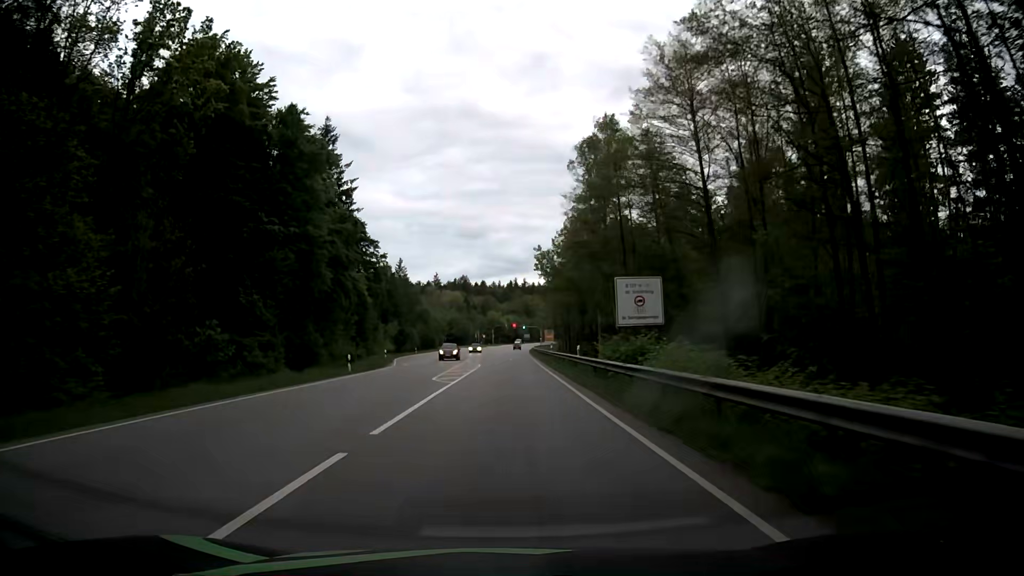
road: secondary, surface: asphalt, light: Day
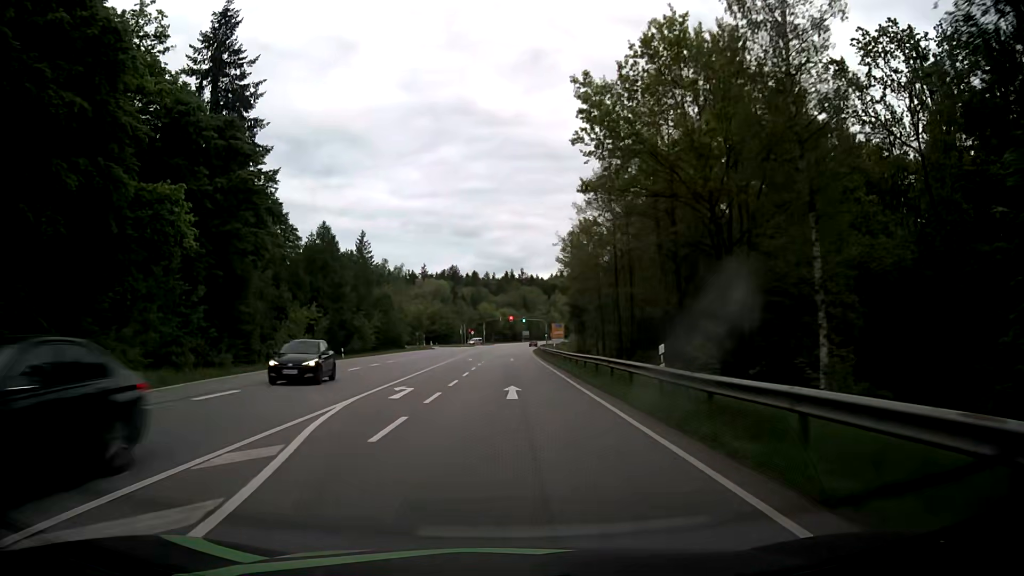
(0.0, +43.1) m; 0°
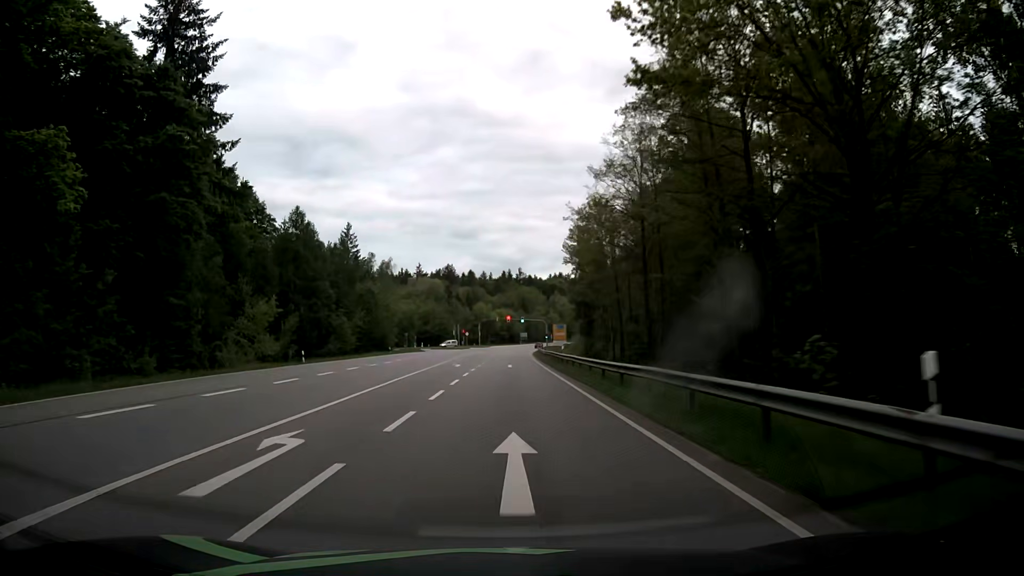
(0.0, +10.7) m; 0°
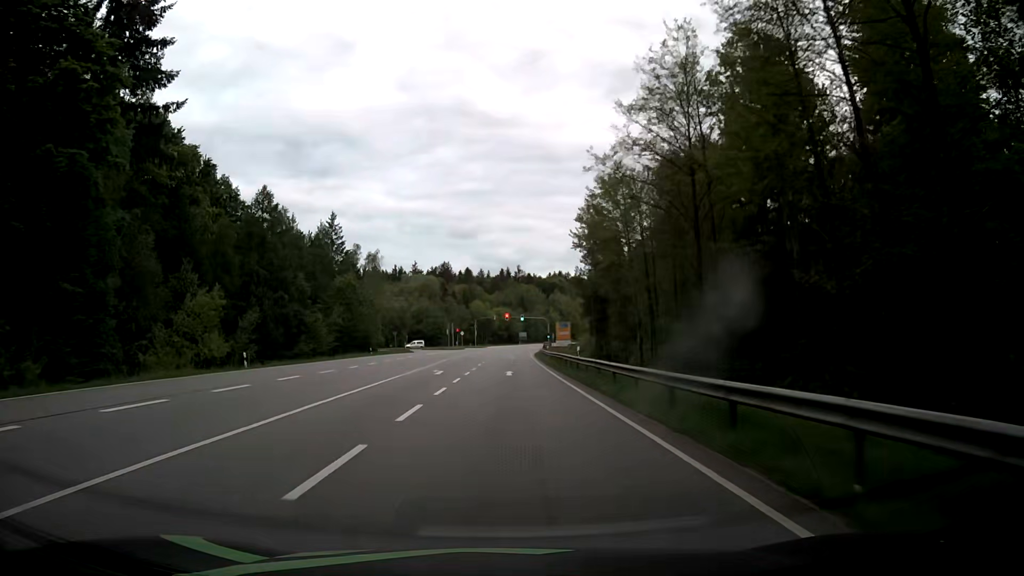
(0.0, +10.7) m; 0°
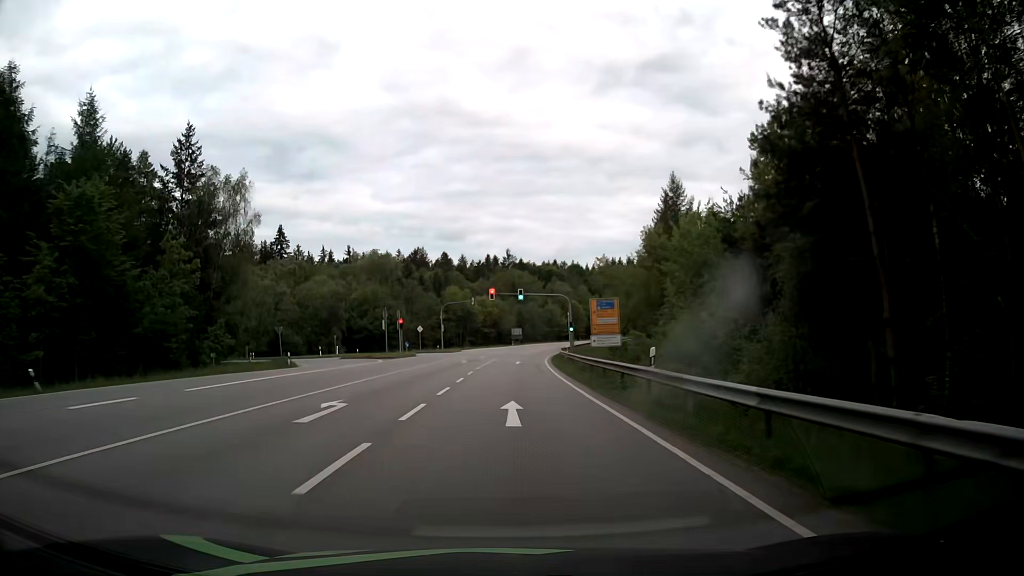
(+0.5, +53.6) m; +1°
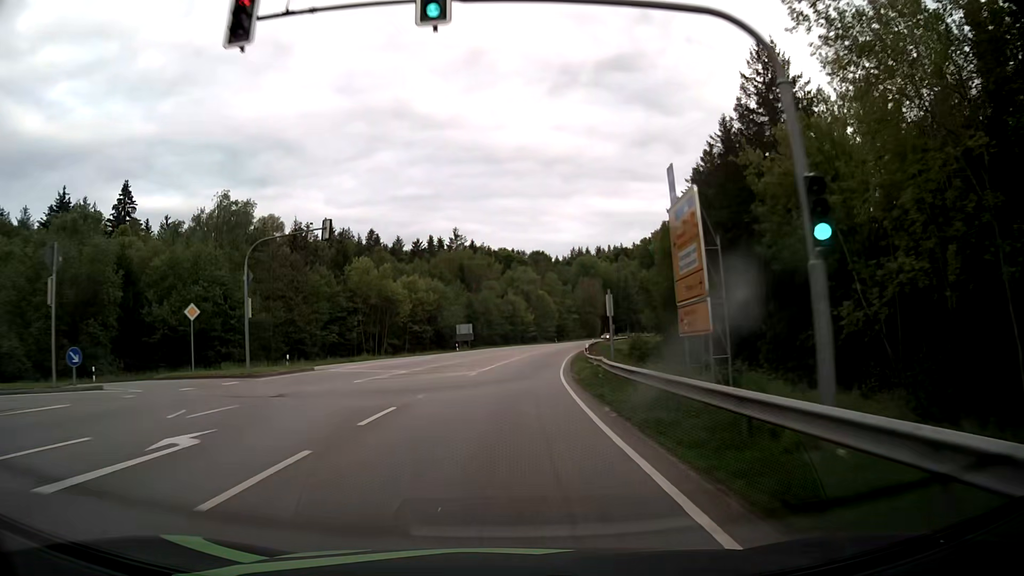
(+1.4, +53.6) m; +4°
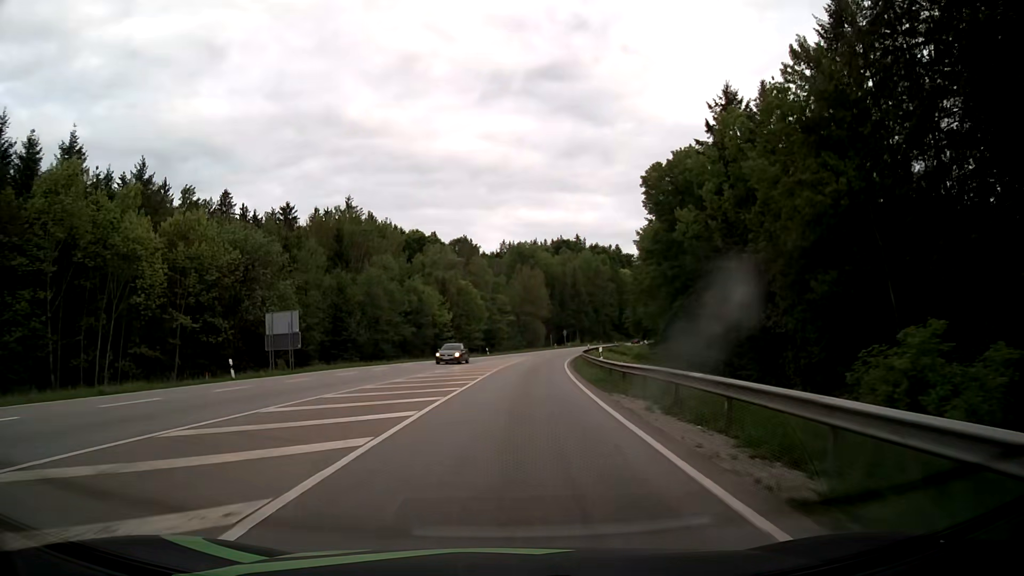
(+2.6, +53.5) m; +6°
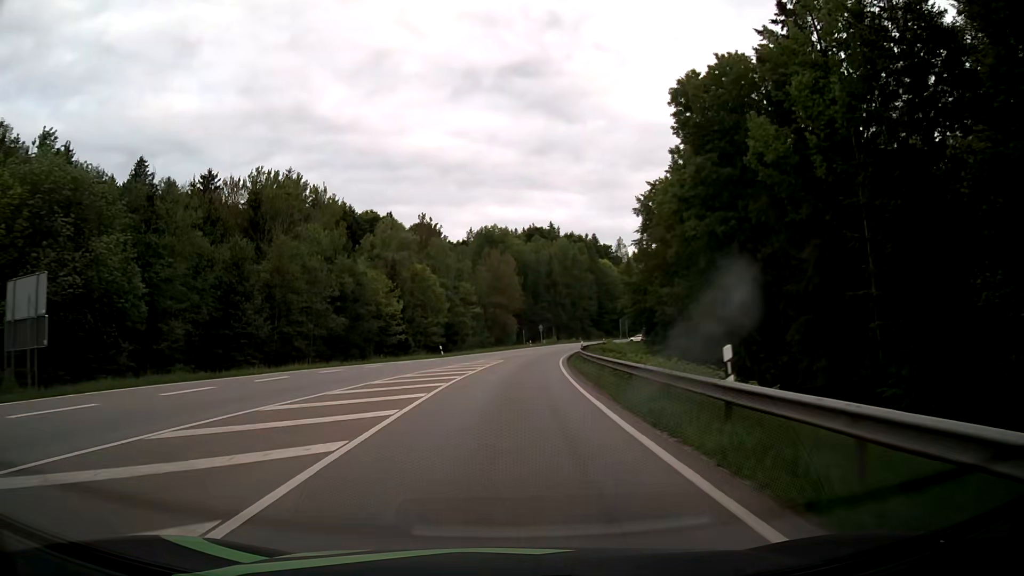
(+0.5, +21.4) m; +2°
